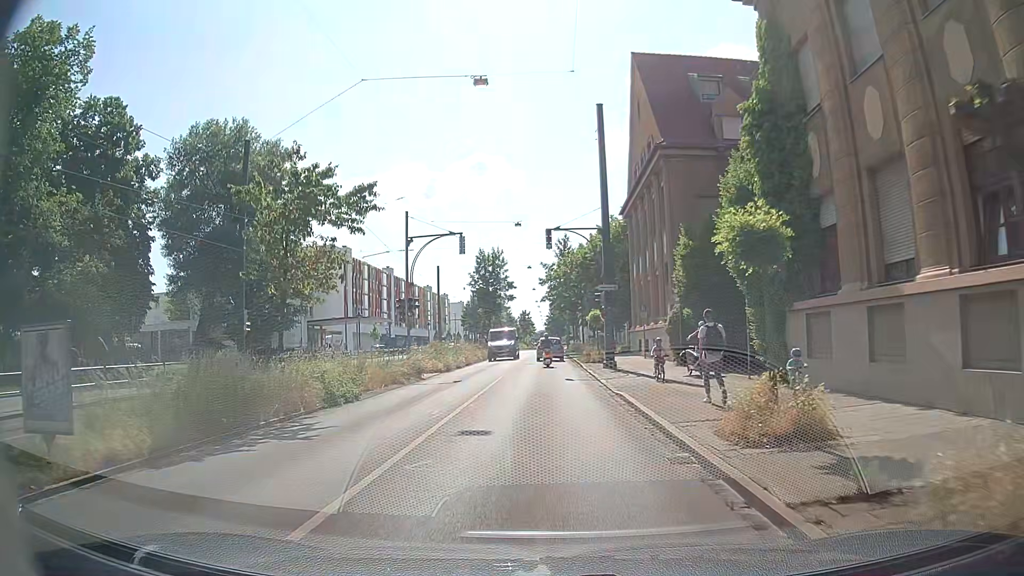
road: tertiary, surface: asphalt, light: Day
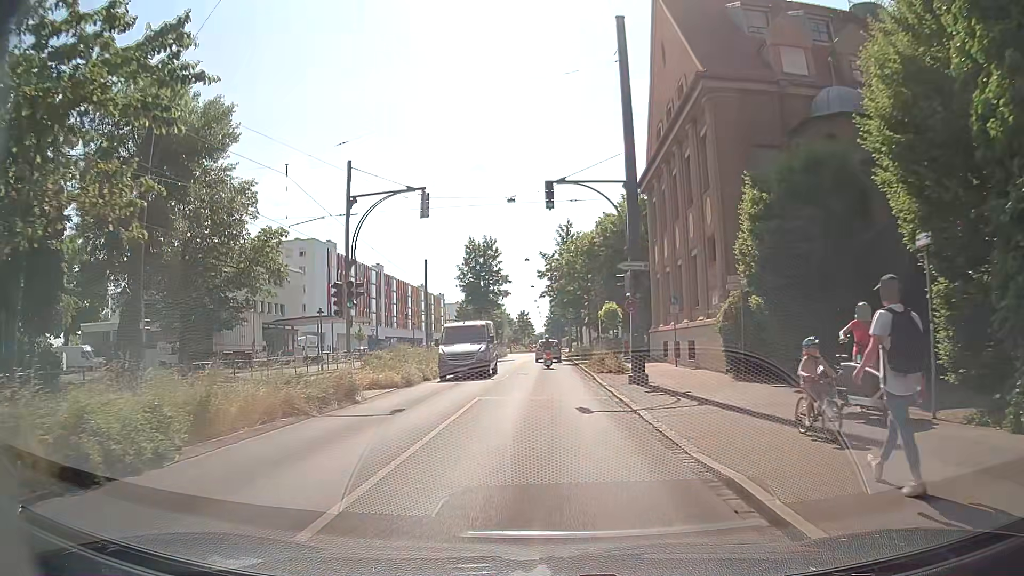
(0.0, +9.5) m; -1°
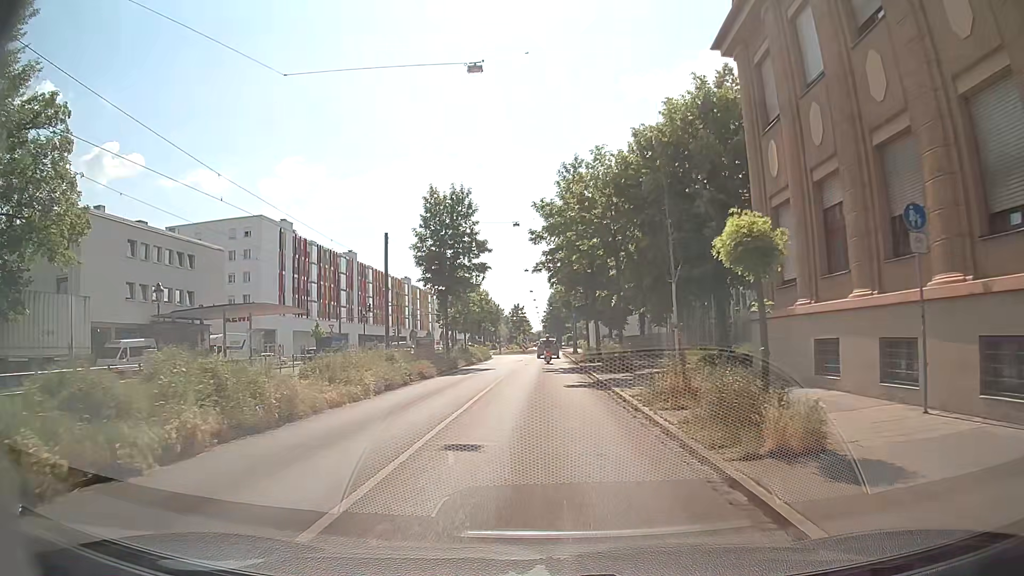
(+0.2, +20.2) m; +2°
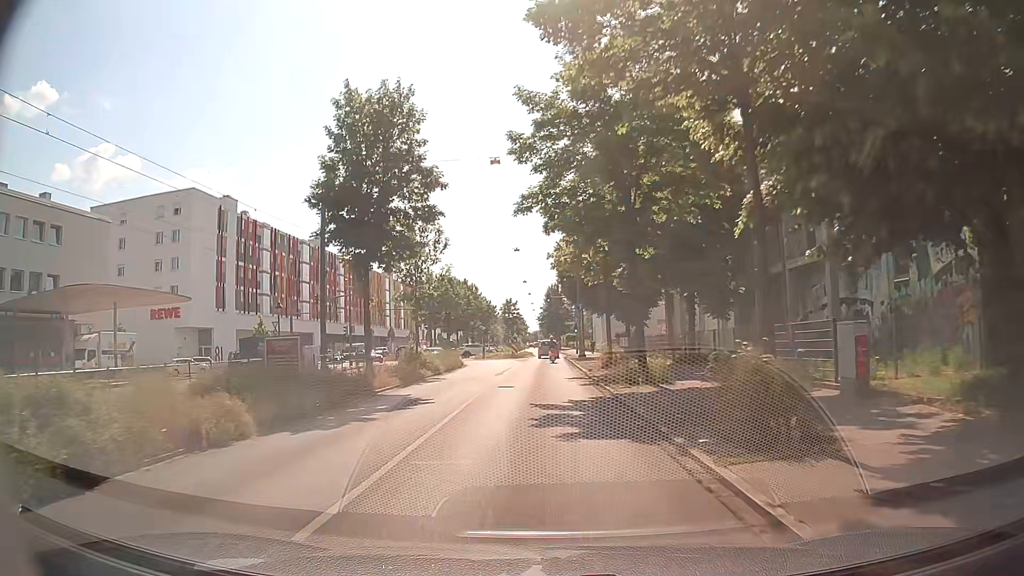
(-0.3, +18.0) m; -2°
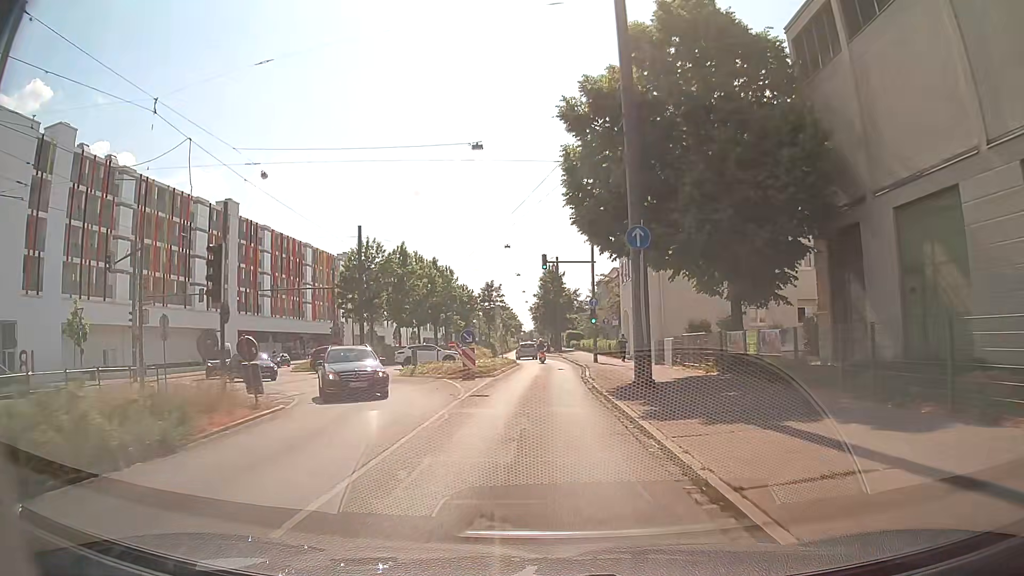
(+0.4, +32.3) m; +2°
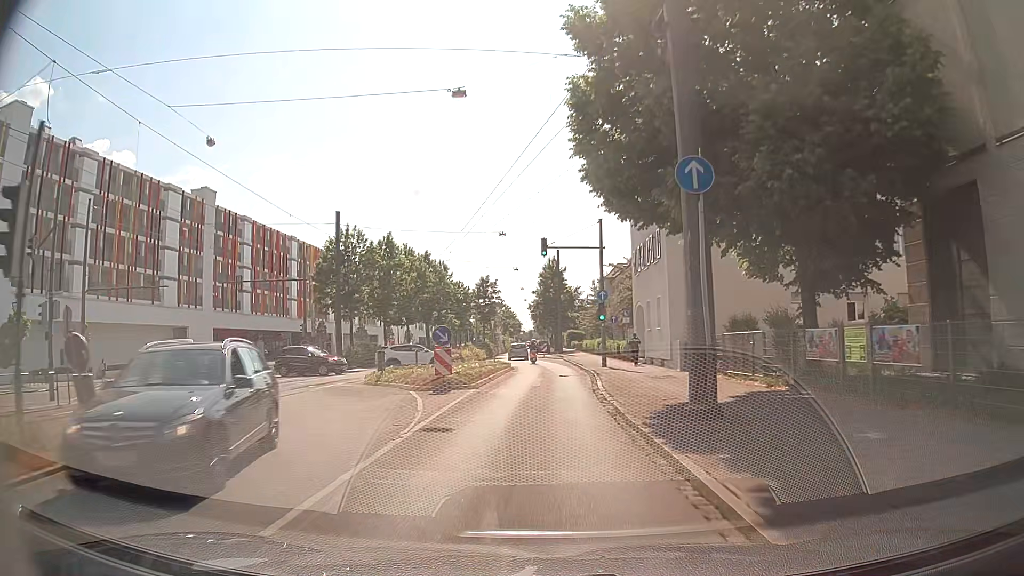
(-0.1, +6.5) m; -1°
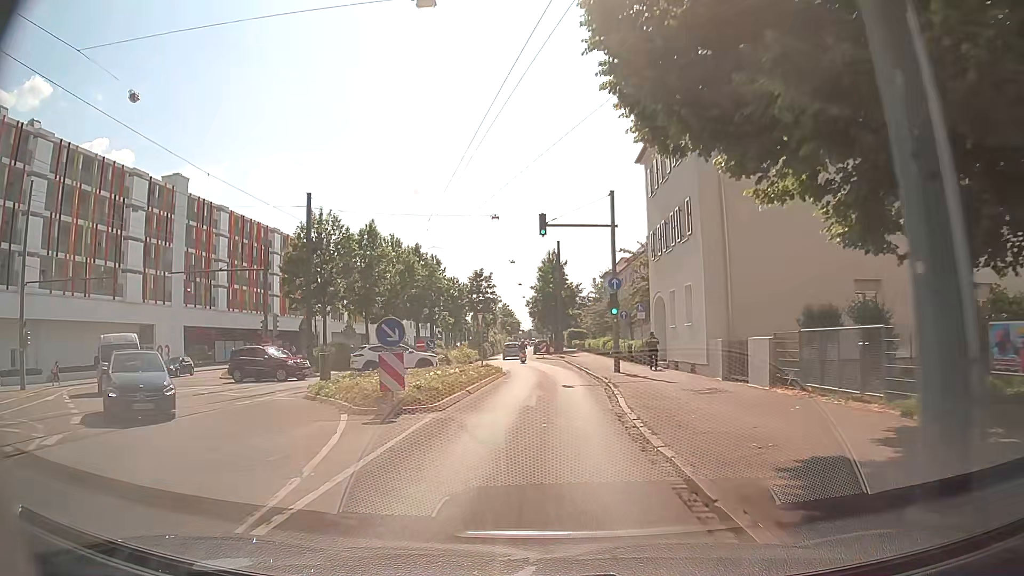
(0.0, +6.6) m; 0°
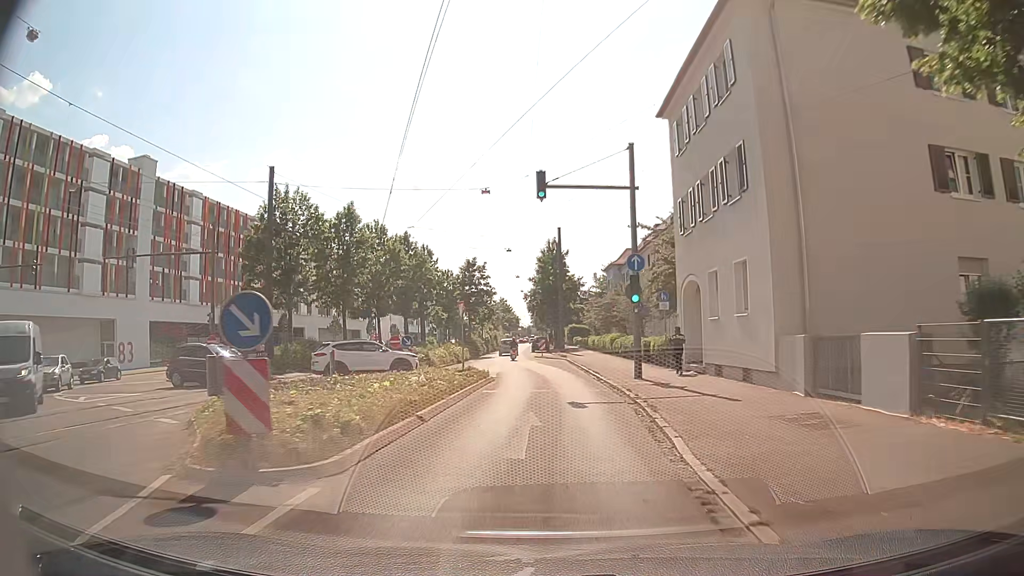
(0.0, +6.8) m; 0°
